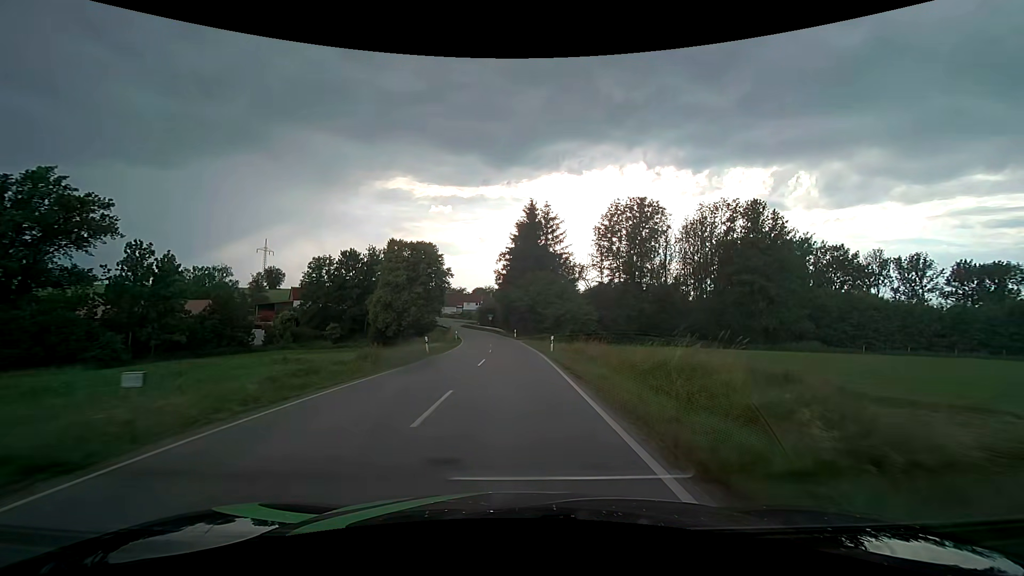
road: tertiary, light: Day
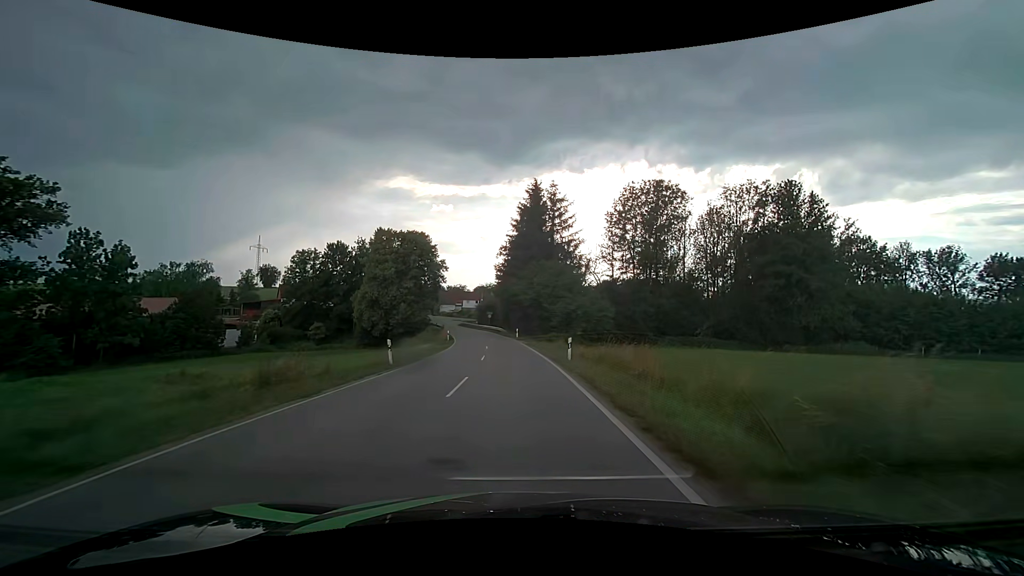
(0.0, +8.8) m; 0°
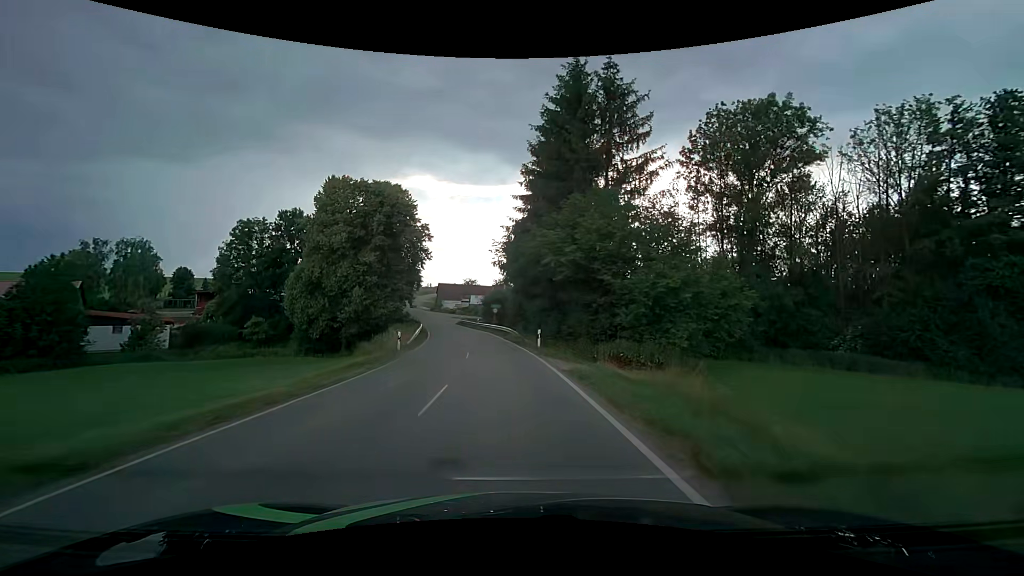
(-0.2, +26.3) m; -1°
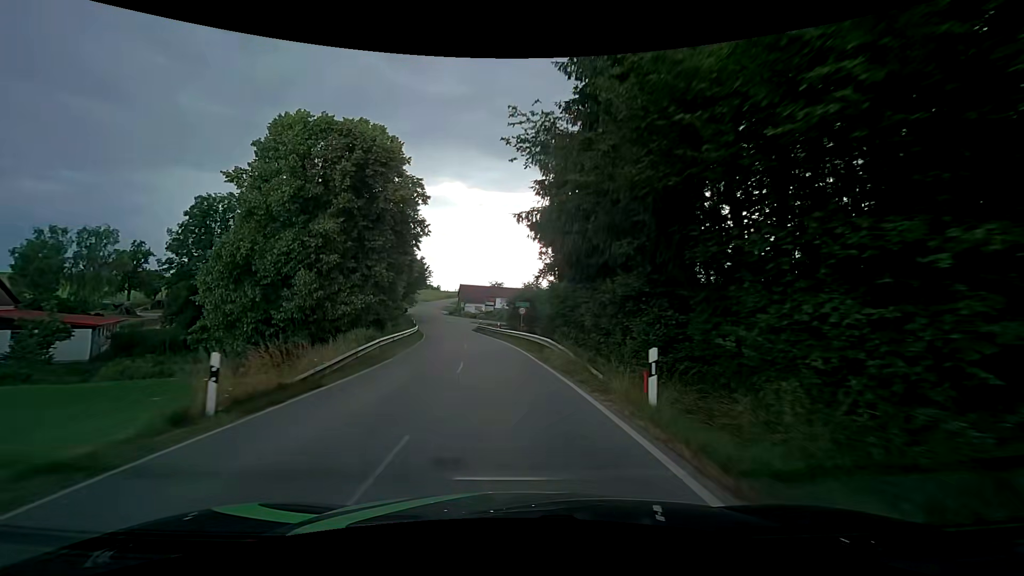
(-0.5, +17.5) m; -3°
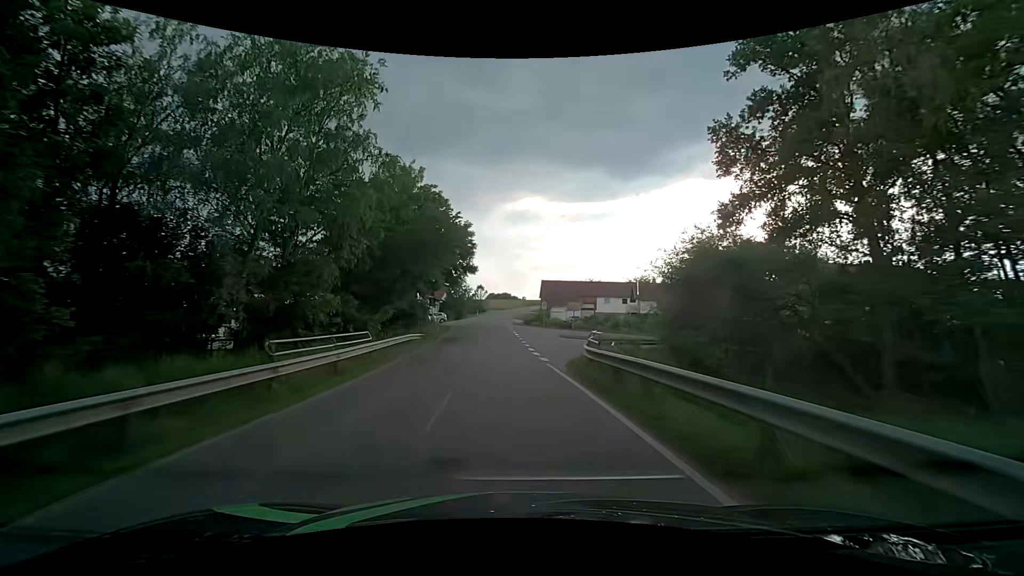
(-3.7, +43.5) m; -10°
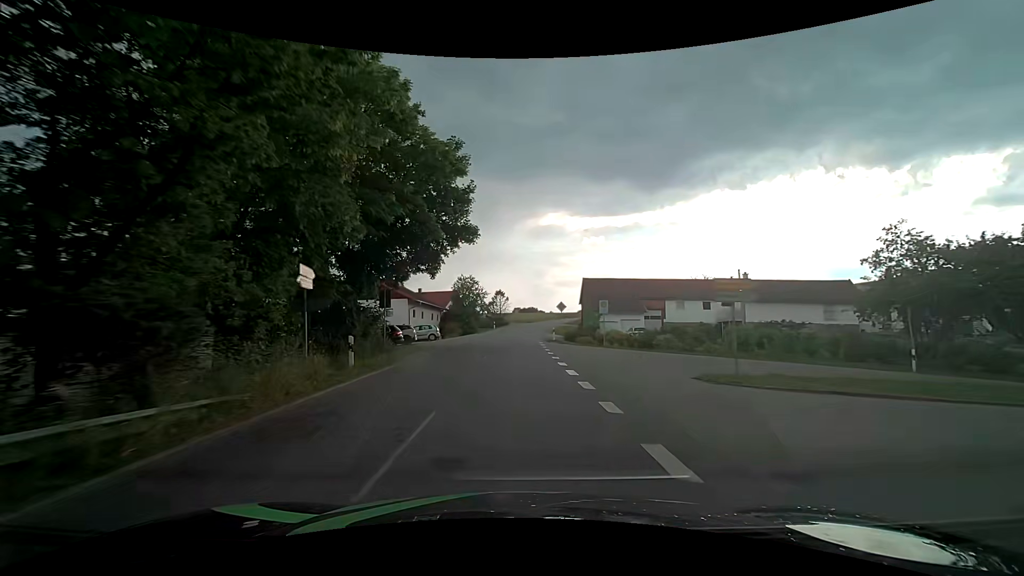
(-0.7, +26.4) m; -3°
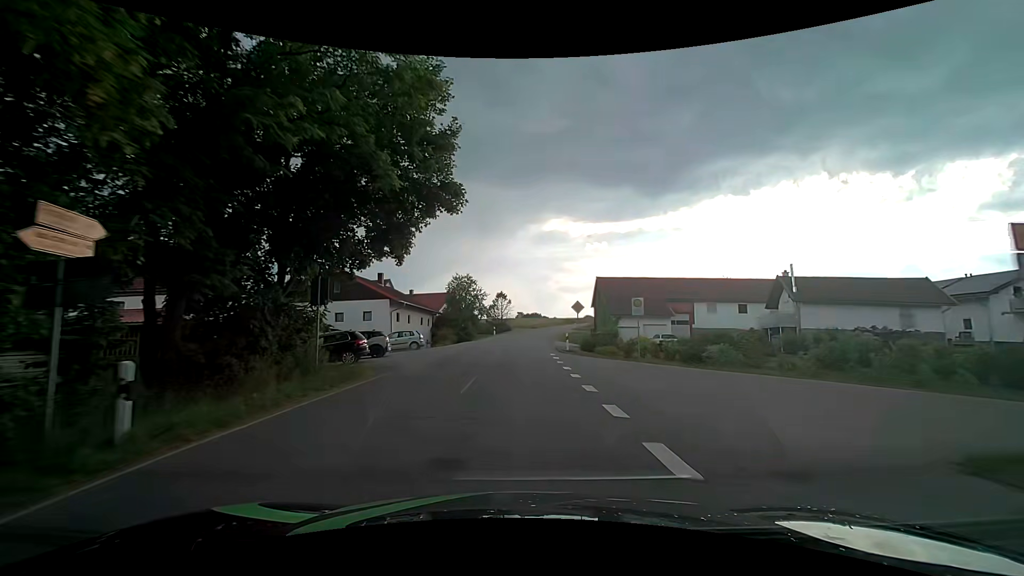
(0.0, +8.7) m; 0°
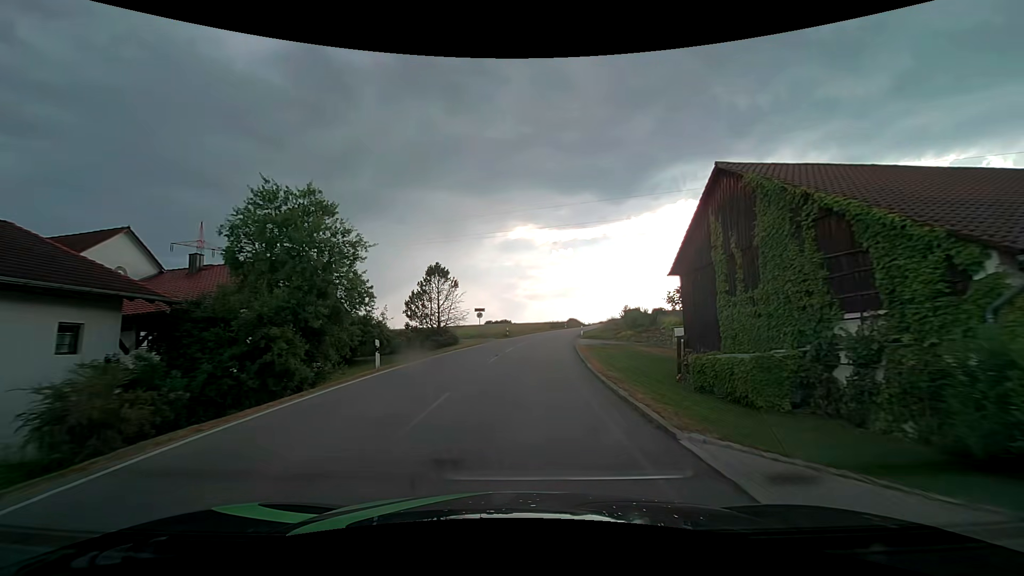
(+1.0, +41.1) m; +4°
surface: asphalt
(0, +10) (0, +20) (+1, +30) (+2, +40) (+3, +50) (+5, +60) (+7, +69) (+10, +79) (+12, +89) (+15, +99) m
